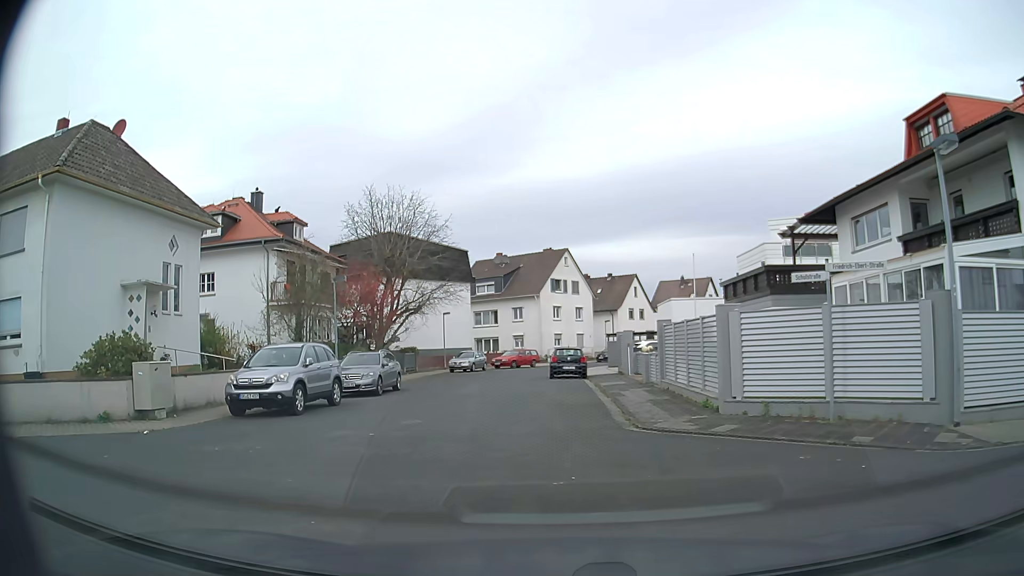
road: residential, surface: asphalt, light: Day
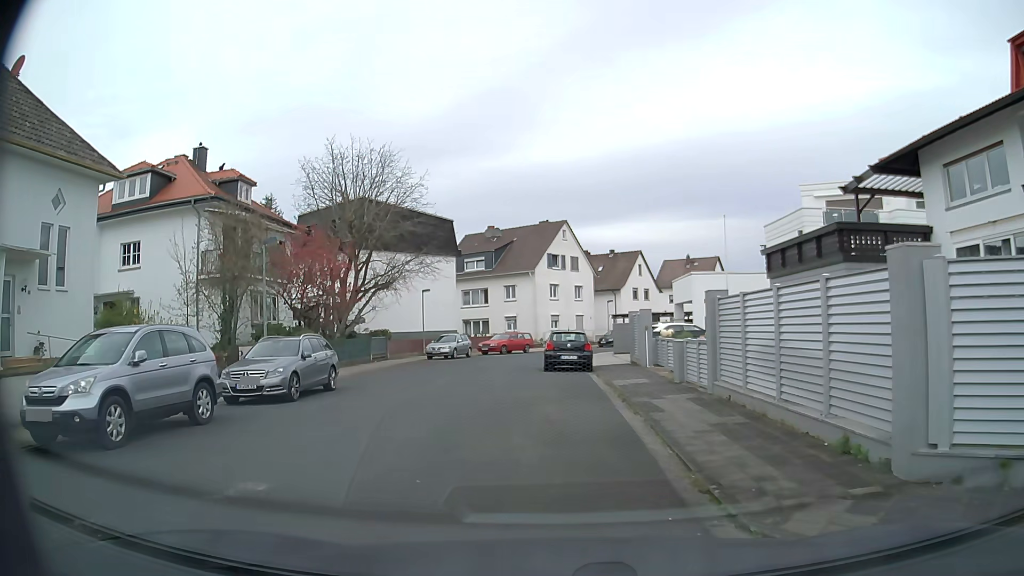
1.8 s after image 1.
(+0.1, +7.3) m; +1°
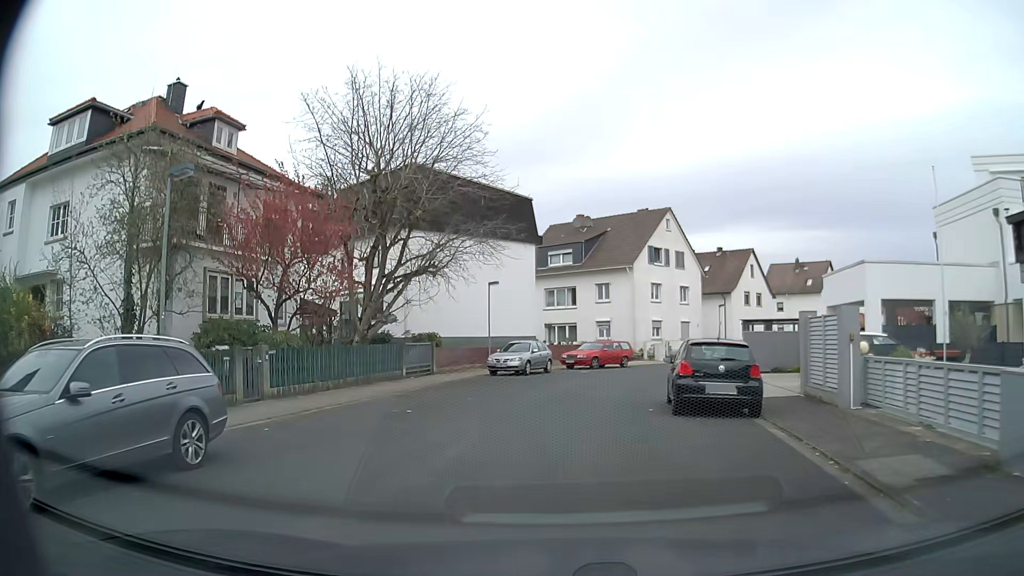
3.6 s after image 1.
(-0.6, +10.9) m; -7°
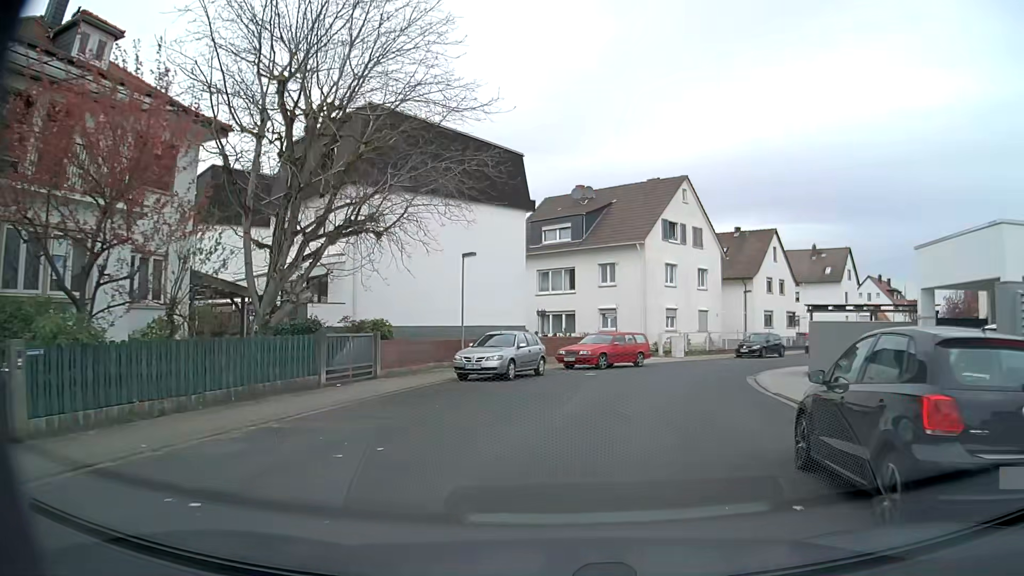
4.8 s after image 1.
(0.0, +8.4) m; 0°
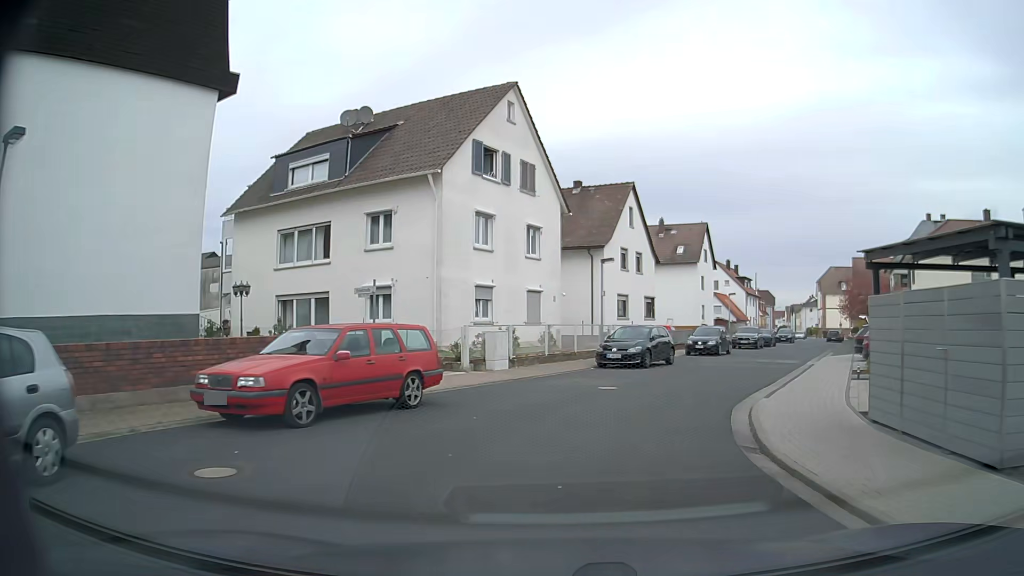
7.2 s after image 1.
(+2.3, +16.5) m; +17°
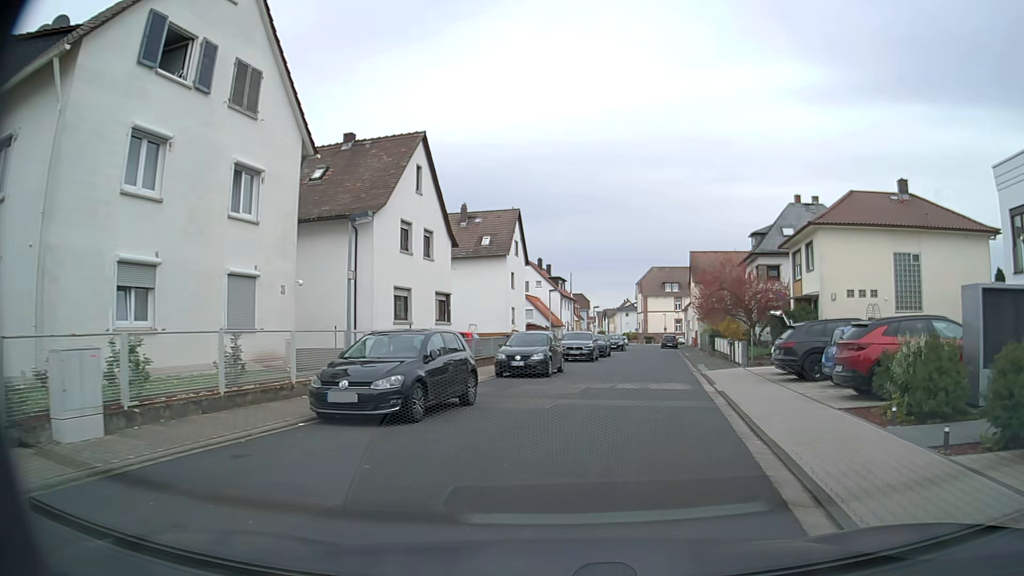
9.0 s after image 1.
(+1.7, +12.1) m; +16°
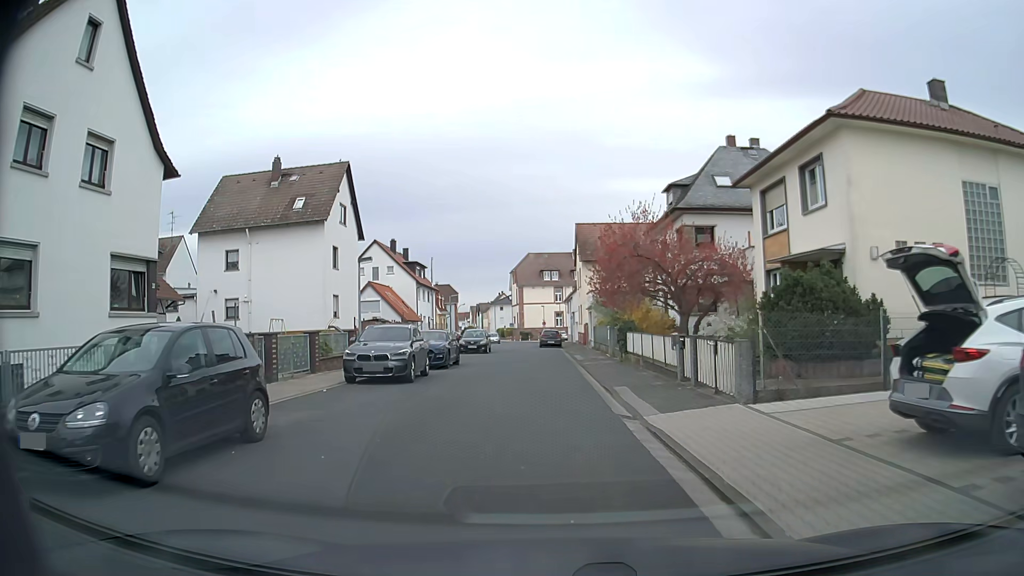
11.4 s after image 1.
(+2.4, +15.8) m; +11°
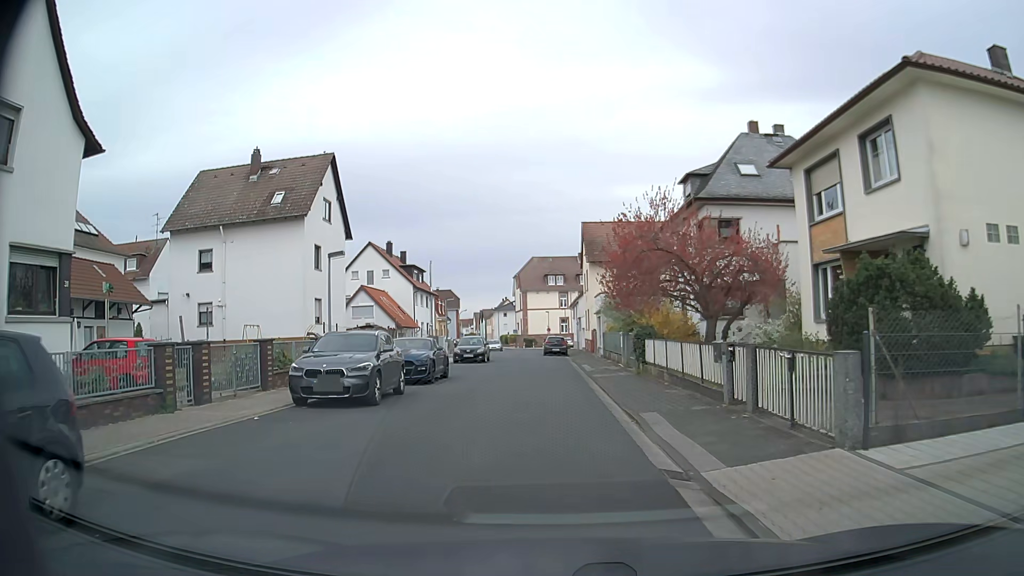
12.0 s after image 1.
(0.0, +4.1) m; -1°
(0, +10) (0, +20) (0, +30) (-1, +40) (-2, +50) (-3, +60) (-3, +70) (-2, +80) (-1, +90) (-4, +99) m
